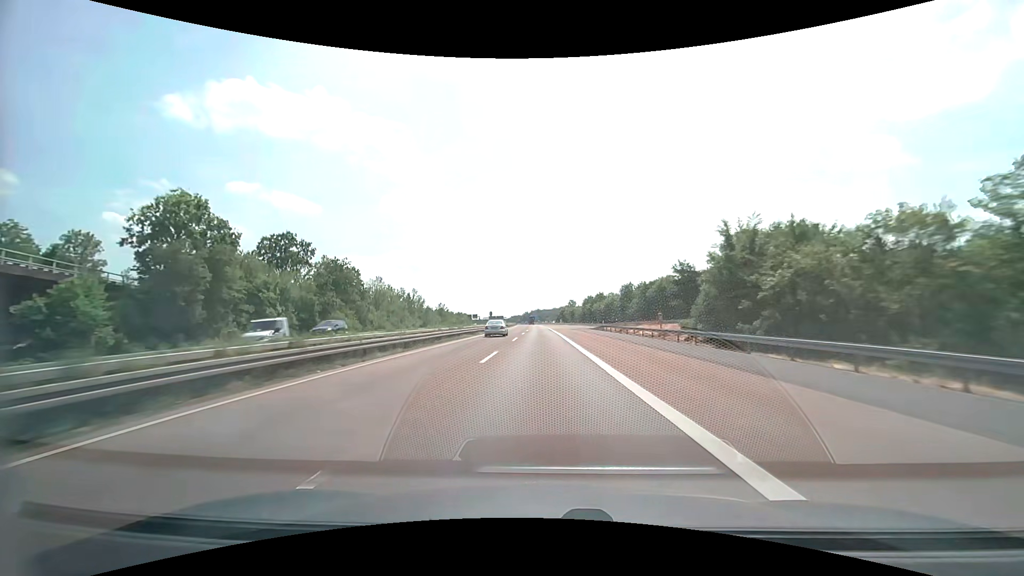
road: motorway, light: Day
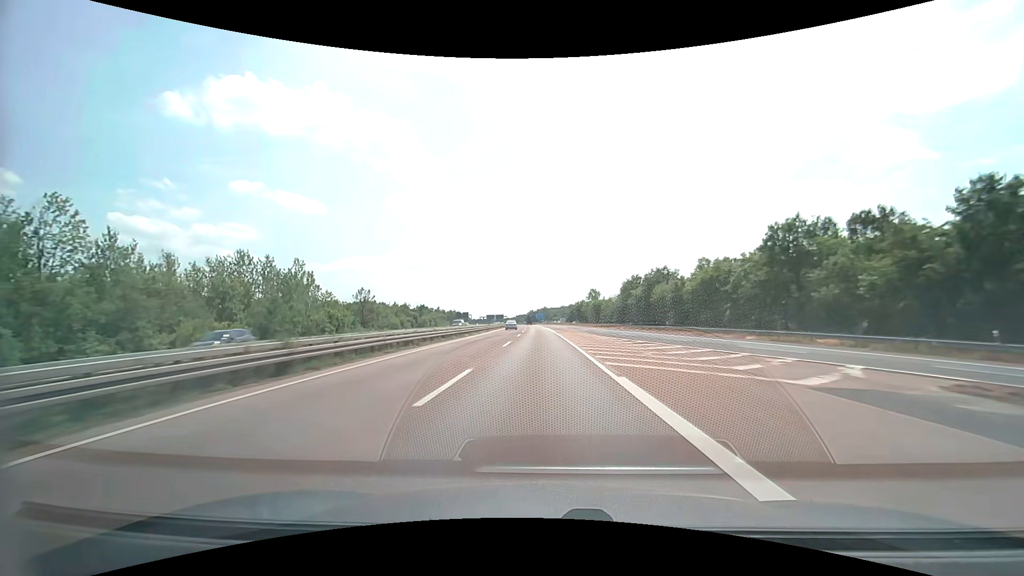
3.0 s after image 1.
(-0.5, +80.3) m; -1°
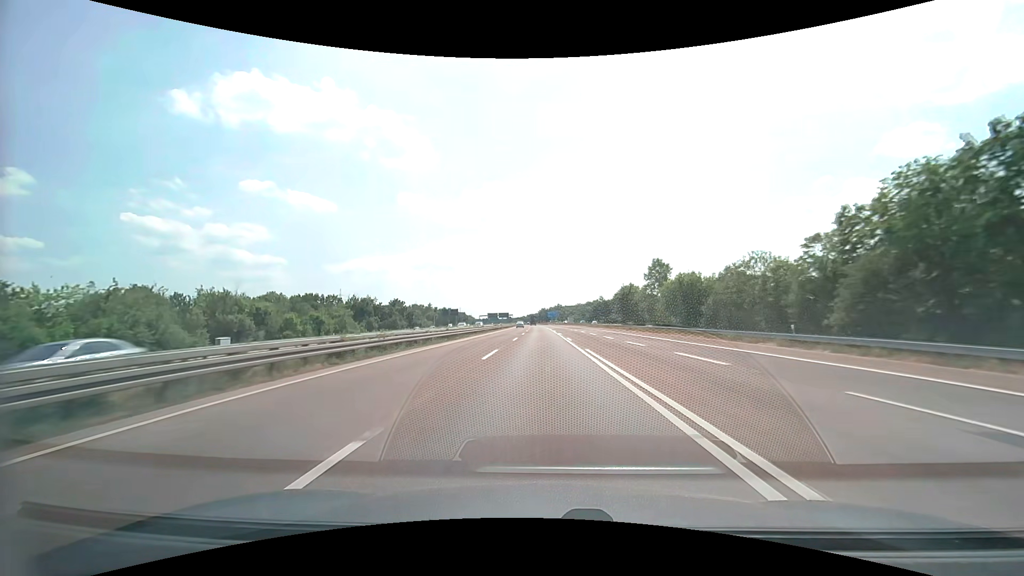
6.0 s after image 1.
(-1.1, +80.3) m; -2°
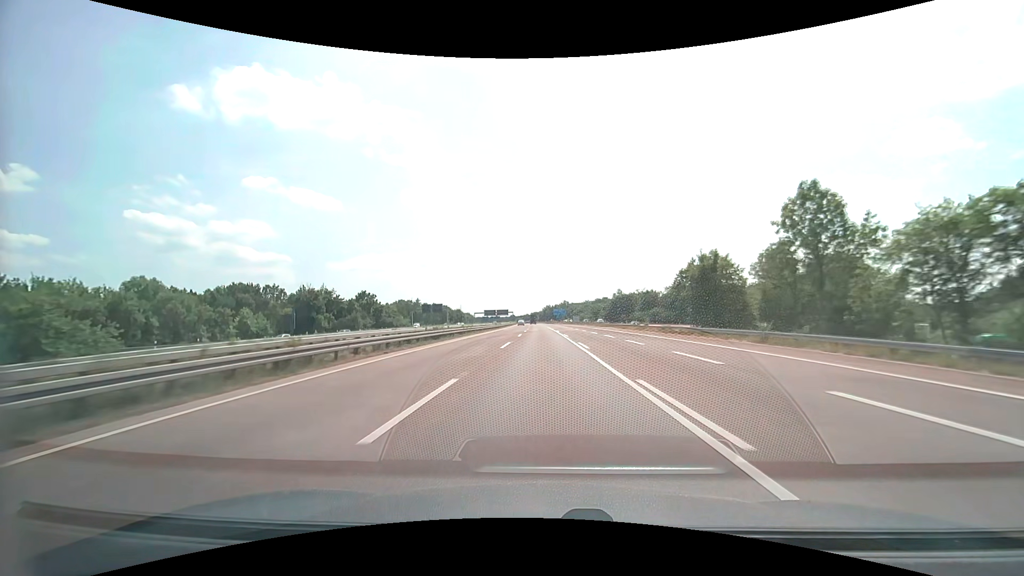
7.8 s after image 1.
(-0.2, +48.2) m; 0°
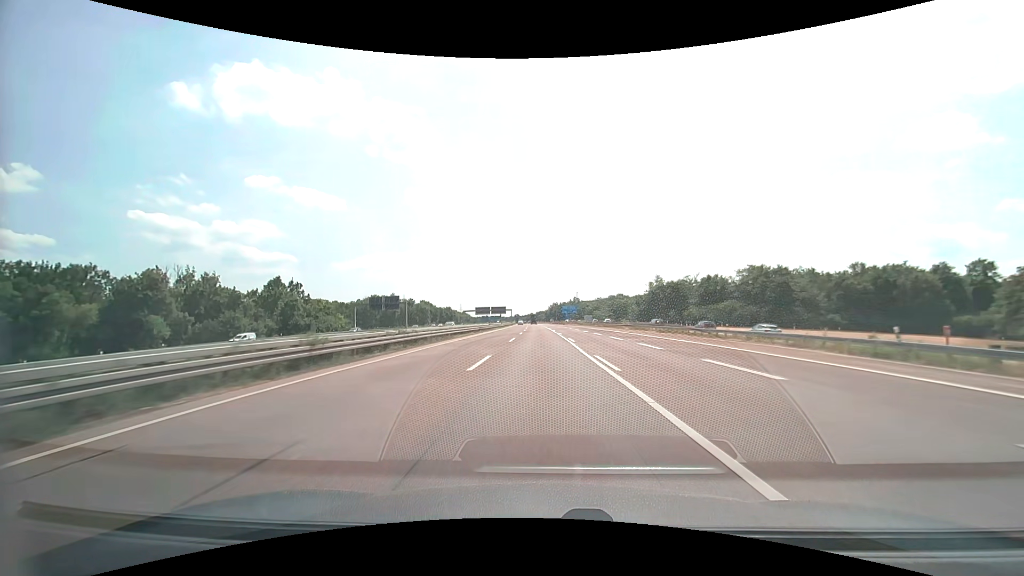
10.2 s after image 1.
(-0.4, +64.4) m; -1°
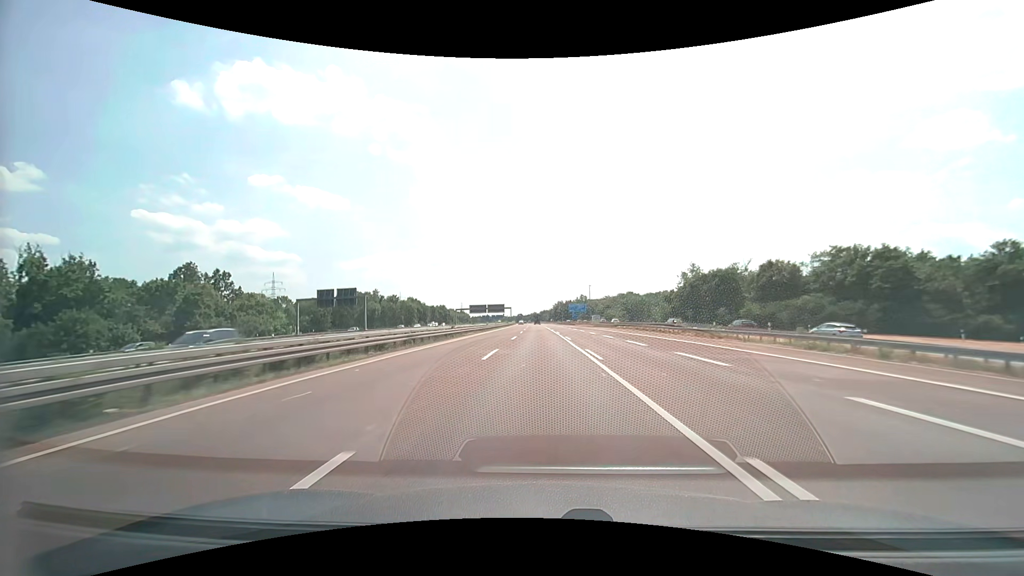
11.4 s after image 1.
(-0.1, +32.3) m; 0°
(0, +10) (0, +20) (0, +30) (0, +40) (0, +50) (-1, +60) (-1, +70) (-1, +80) (-1, +90) (-2, +100) m
